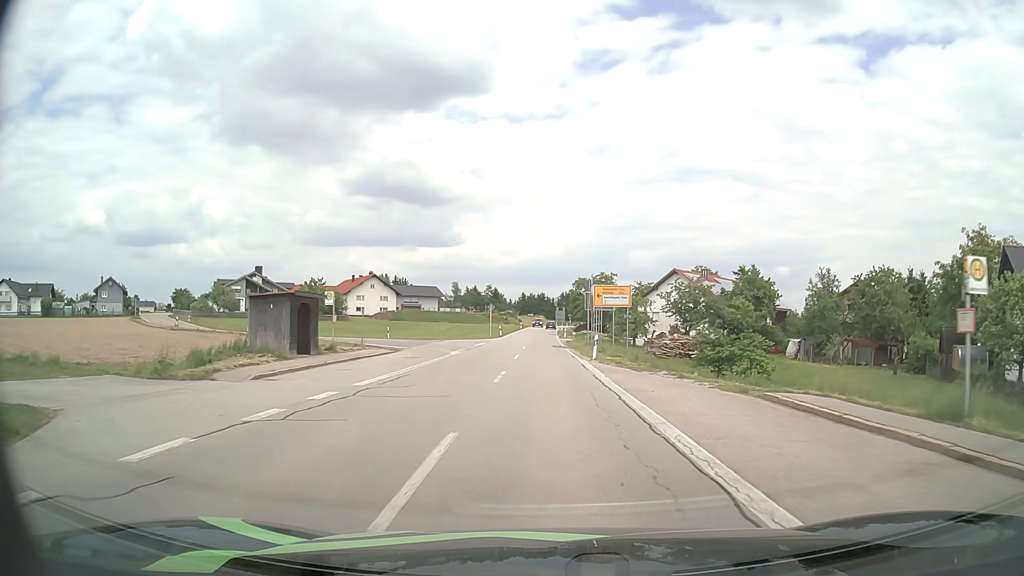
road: secondary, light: Day
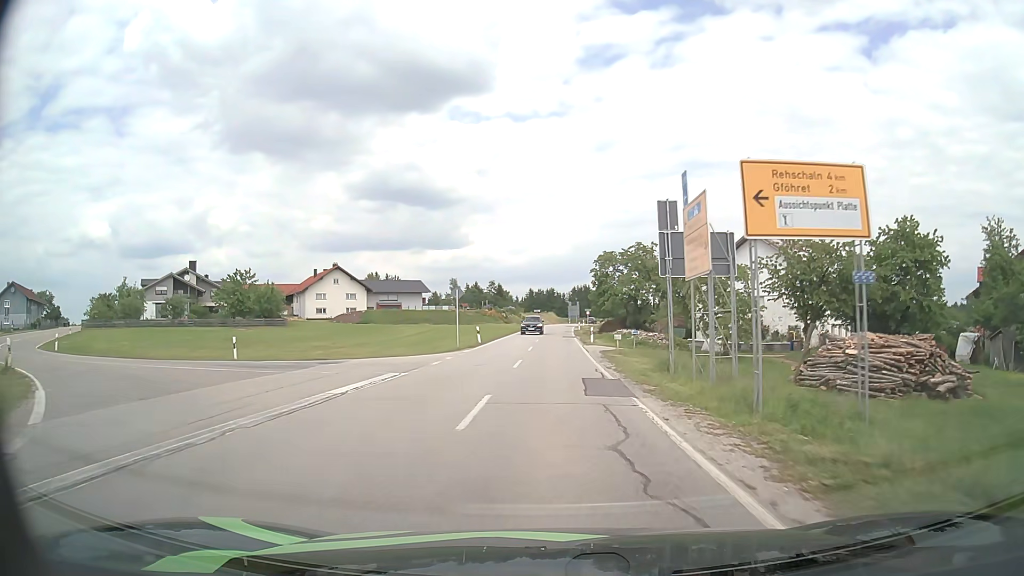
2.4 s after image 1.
(-0.1, +31.3) m; -1°
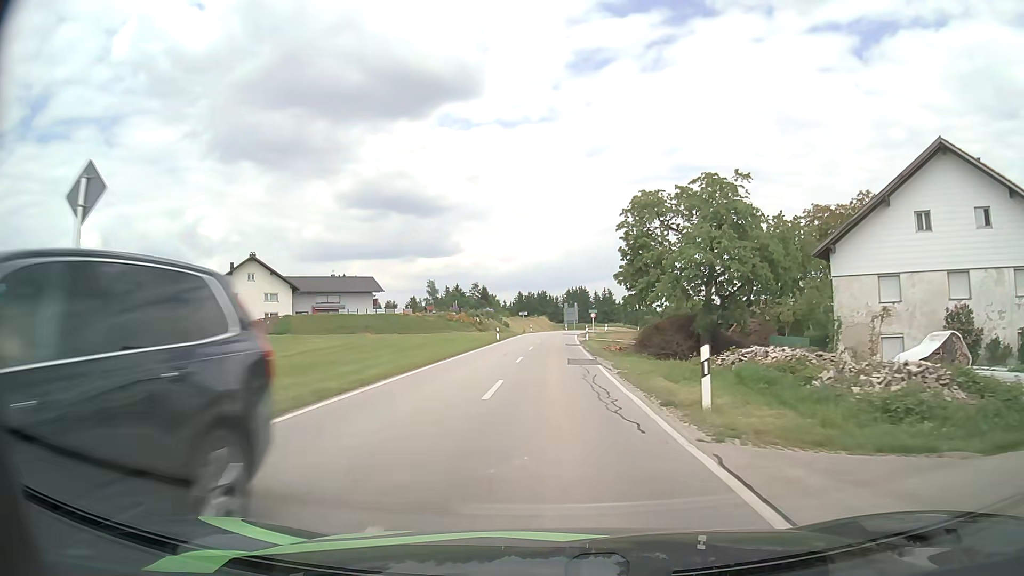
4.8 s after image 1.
(+0.2, +31.8) m; +1°
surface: asphalt
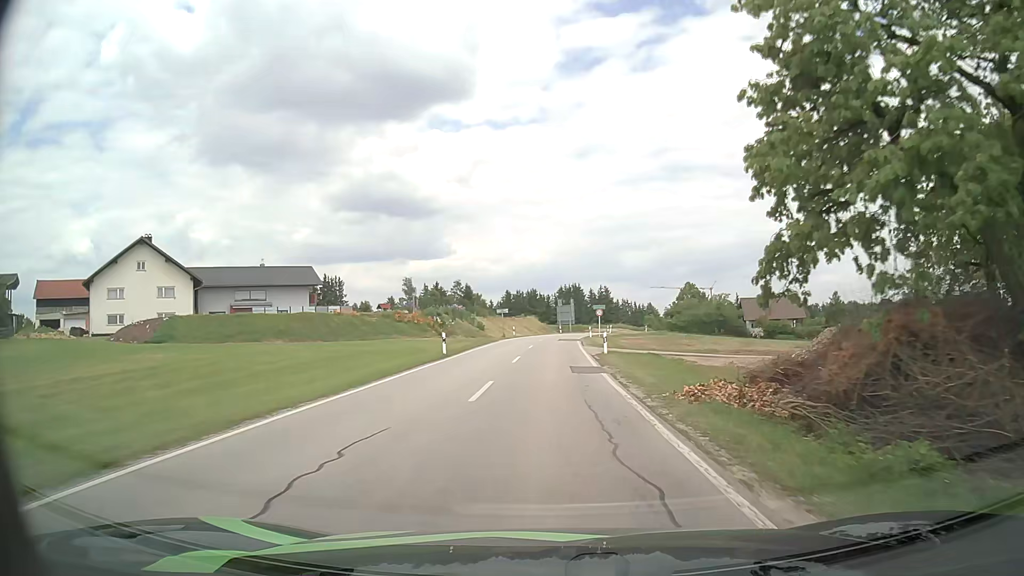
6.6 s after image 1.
(+0.1, +23.9) m; +1°
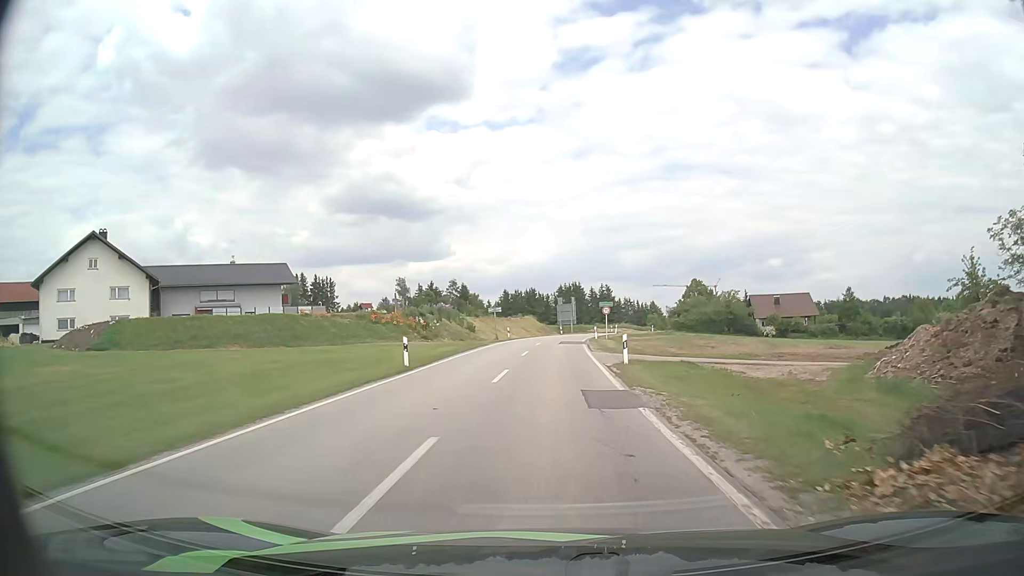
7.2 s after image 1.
(0.0, +7.9) m; 0°
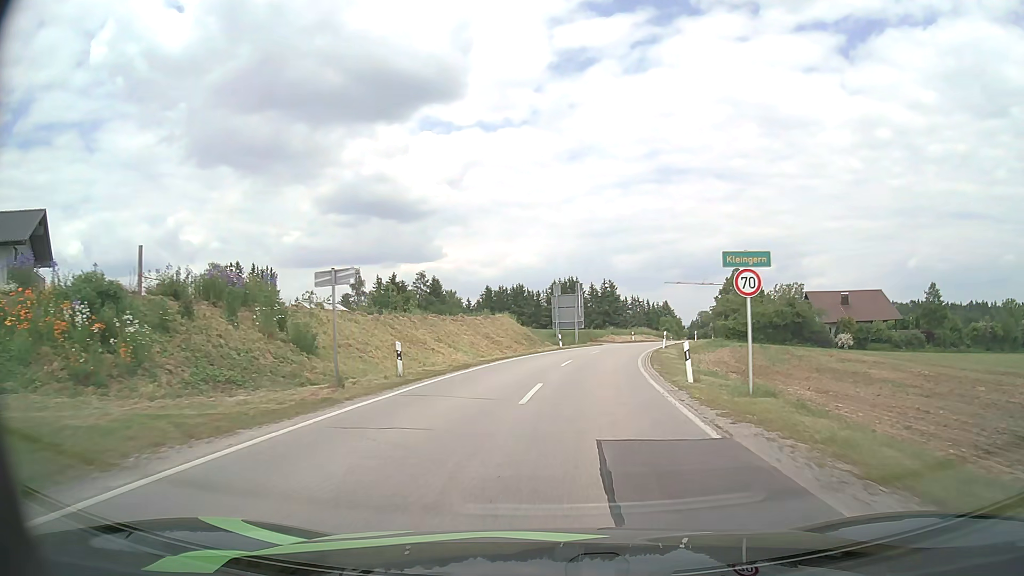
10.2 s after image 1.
(+0.3, +39.5) m; +1°
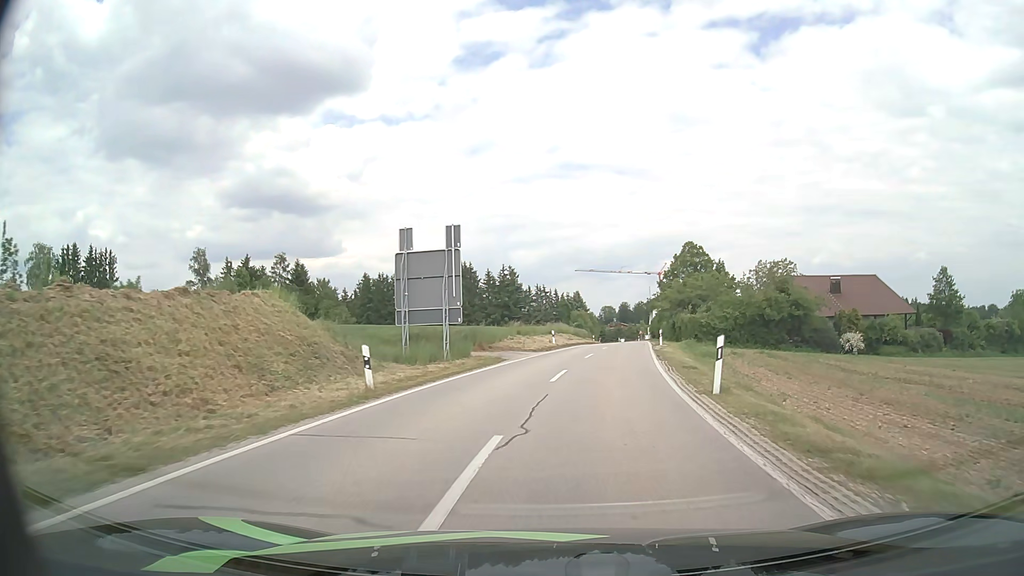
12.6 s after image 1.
(+2.1, +31.2) m; +8°
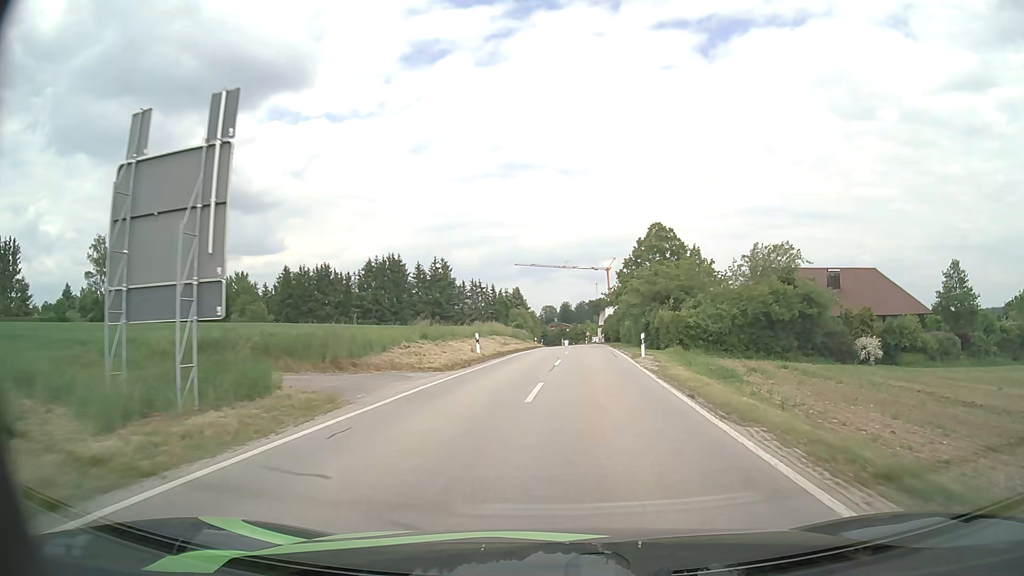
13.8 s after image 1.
(+0.8, +15.8) m; +5°
(0, +10) (+1, +20) (+1, +30) (+2, +40) (+3, +50) (+3, +60) (+3, +70) (+4, +80) (+4, +90) (+4, +100) m
